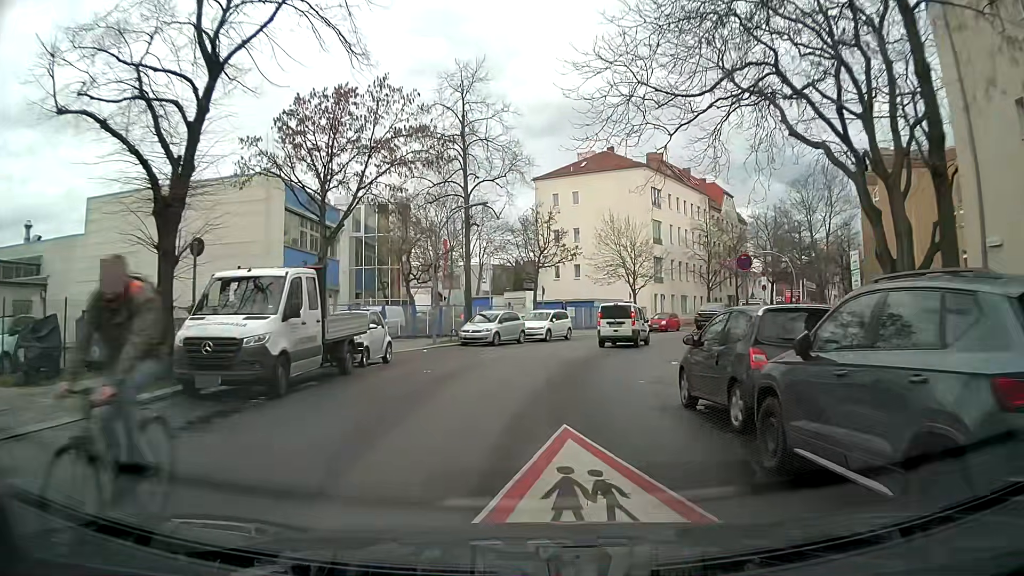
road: residential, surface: asphalt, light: Day
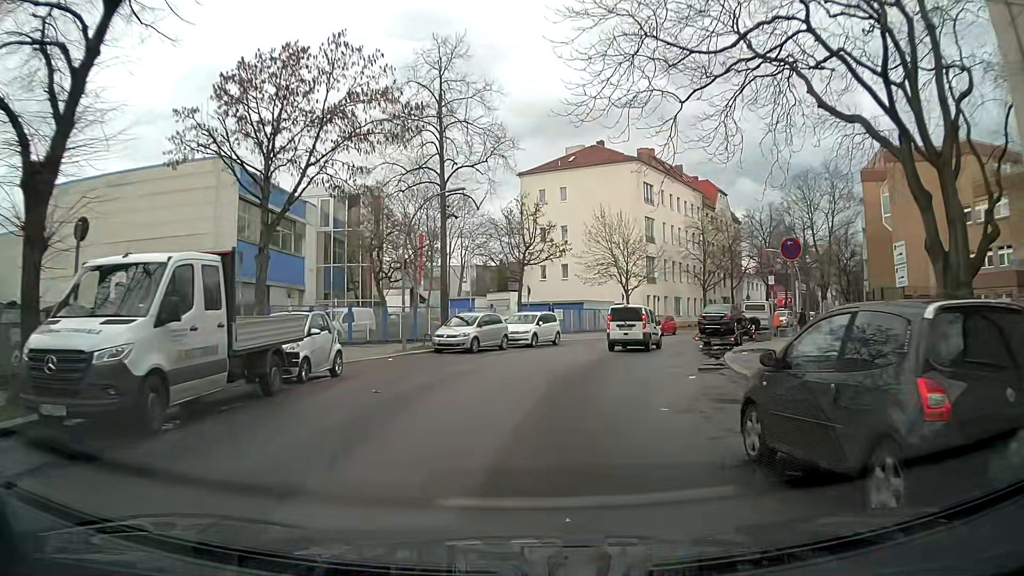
(0.0, +3.9) m; +2°
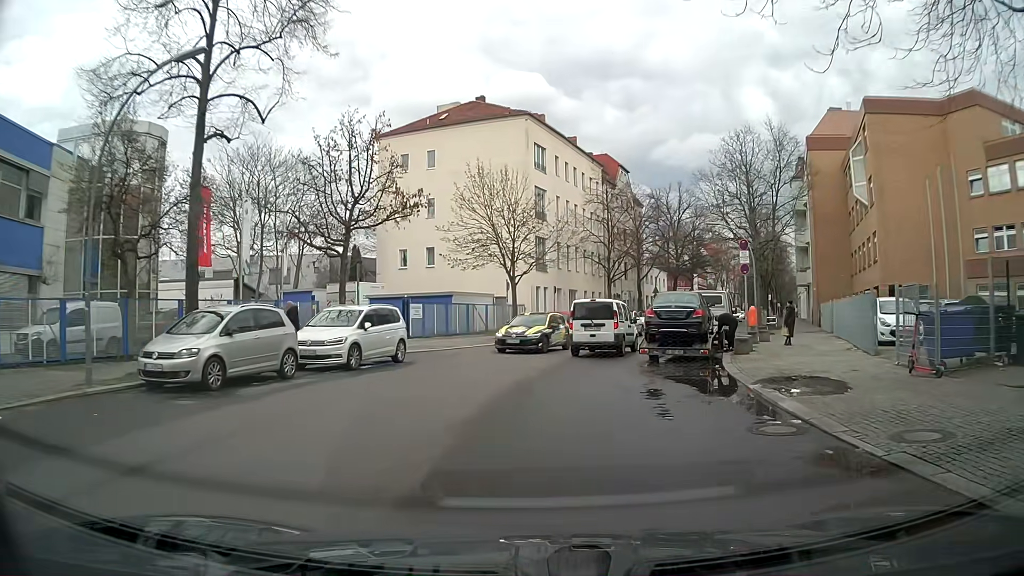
(+0.8, +13.8) m; +12°
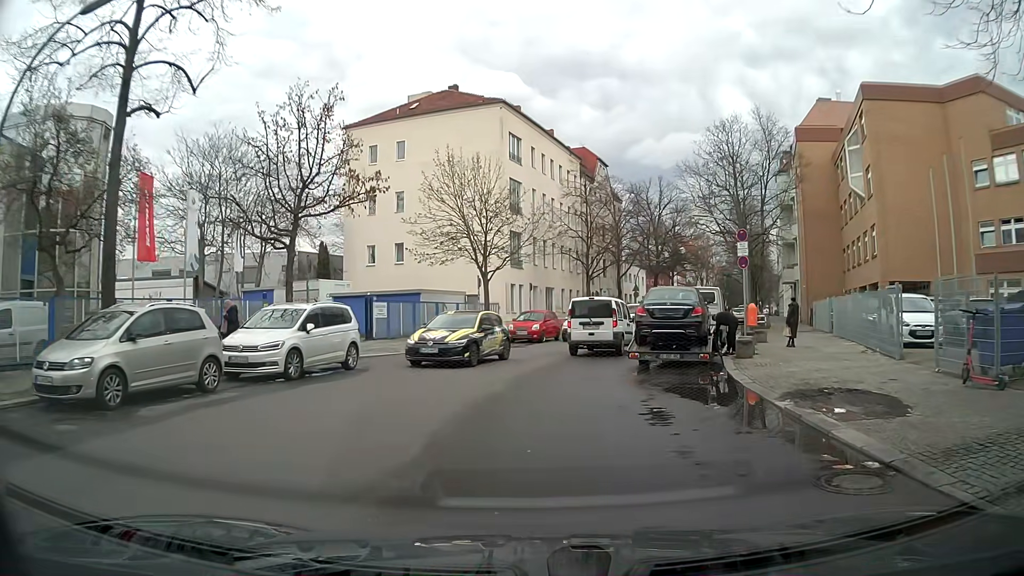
(-0.1, +2.6) m; 0°
